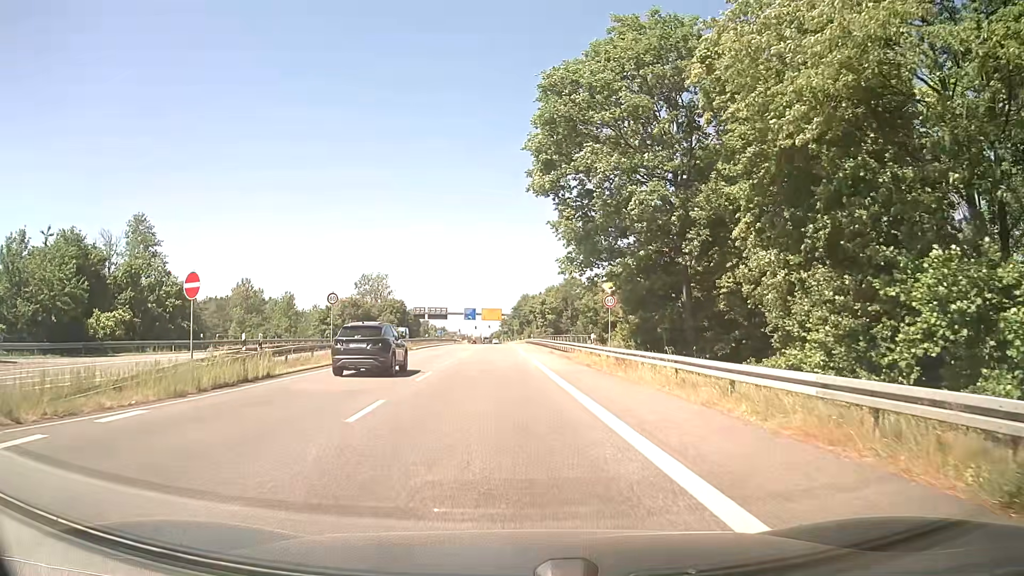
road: secondary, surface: asphalt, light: Day
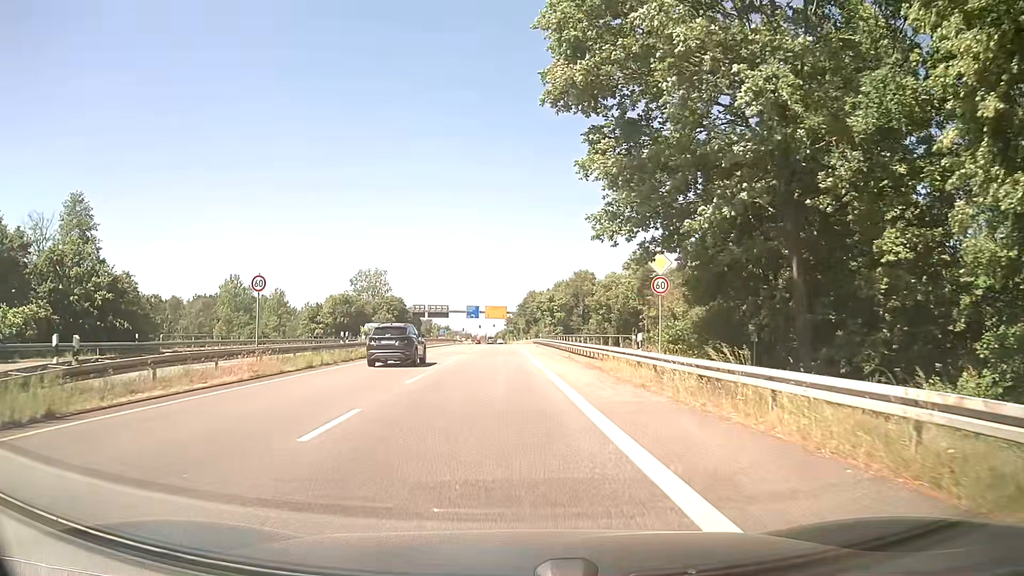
(-0.2, +11.0) m; -2°
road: motorway_link
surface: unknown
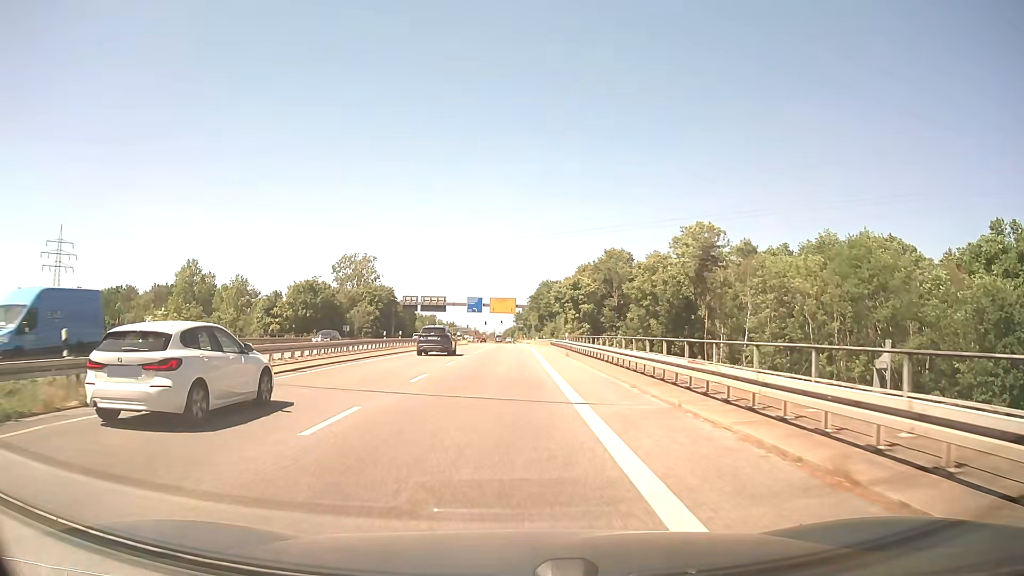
(-0.1, +27.5) m; -1°
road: secondary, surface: asphalt
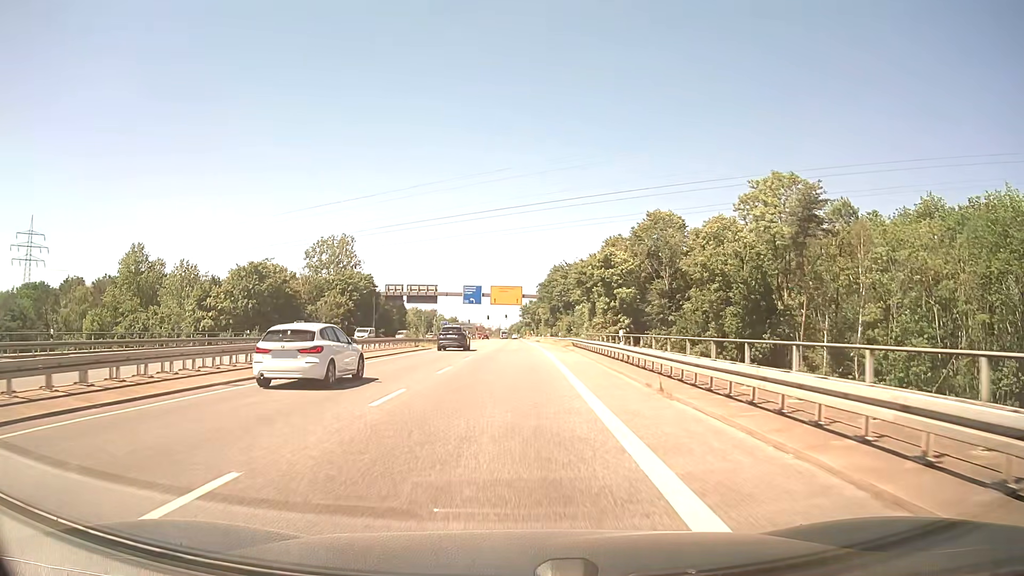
(0.0, +23.8) m; -1°
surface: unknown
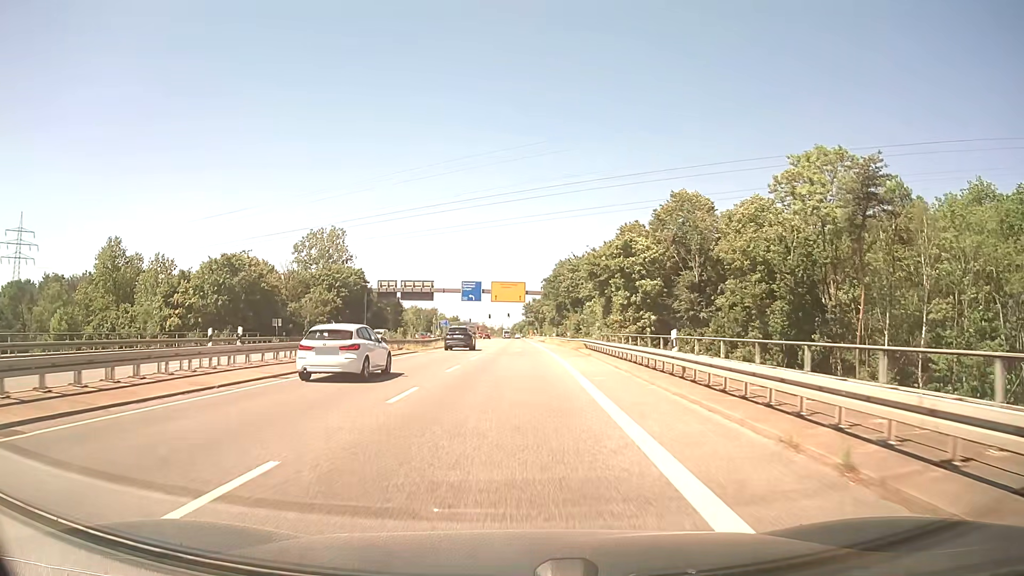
(0.0, +8.4) m; 0°
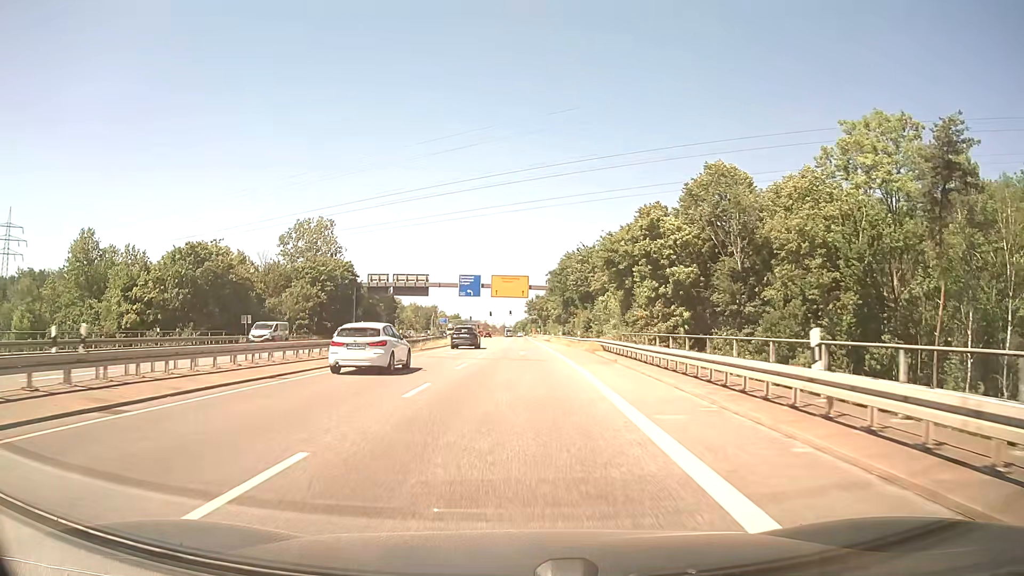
(0.0, +8.5) m; 0°
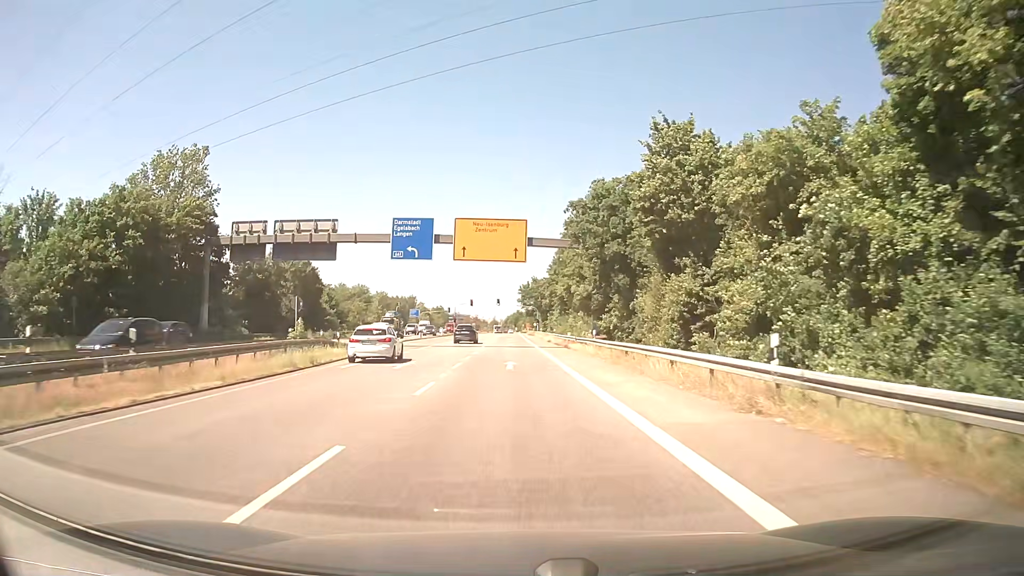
(+0.3, +44.7) m; 0°
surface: asphalt
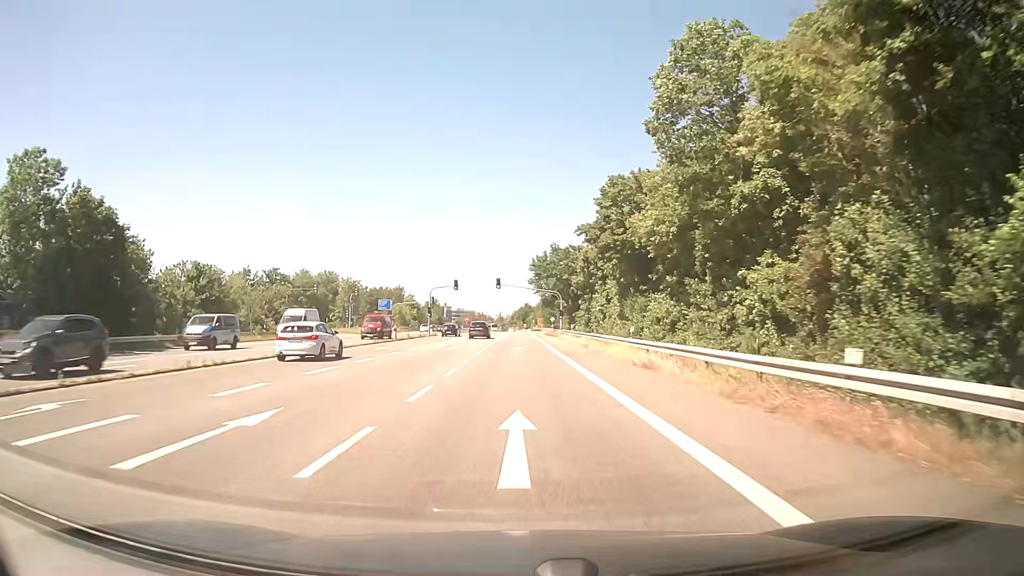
(-0.3, +46.7) m; -1°
